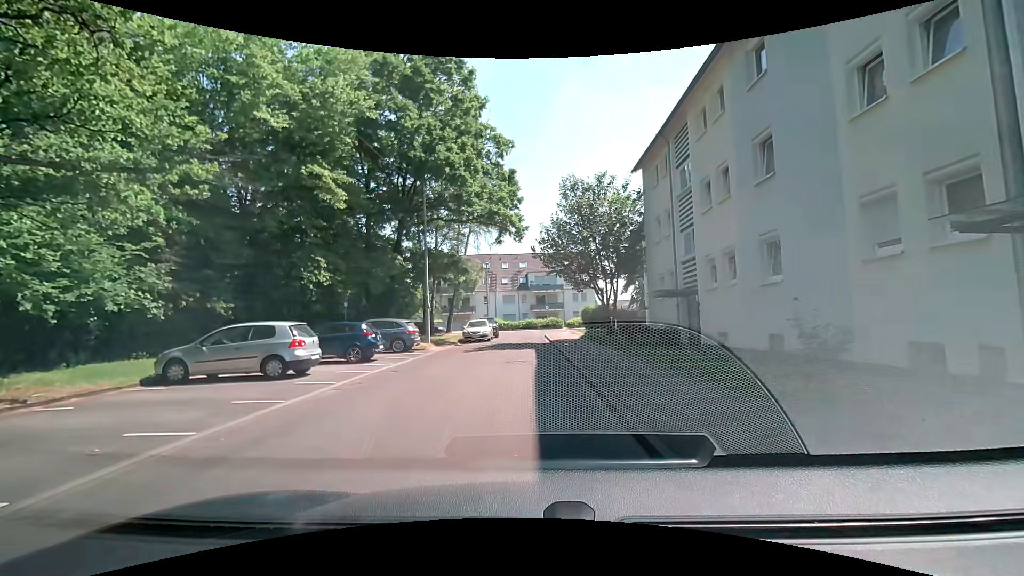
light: Day
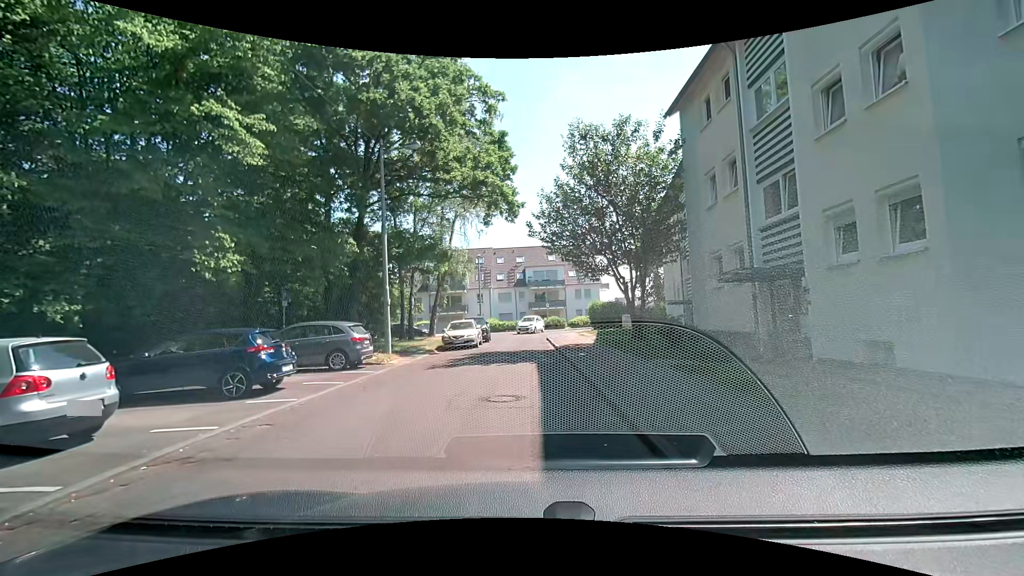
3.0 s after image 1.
(0.0, +6.8) m; -2°
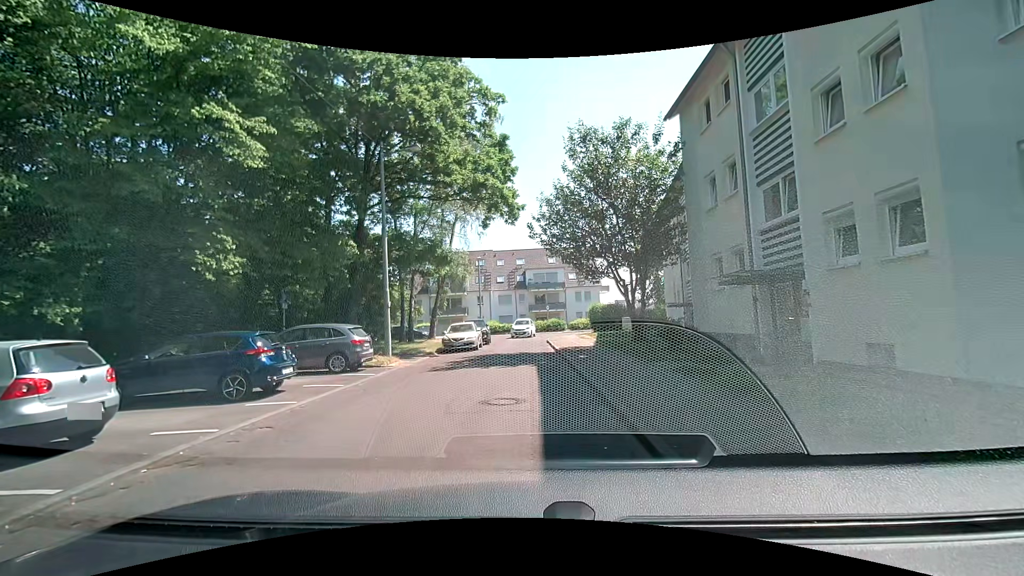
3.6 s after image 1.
(0.0, +0.1) m; 0°
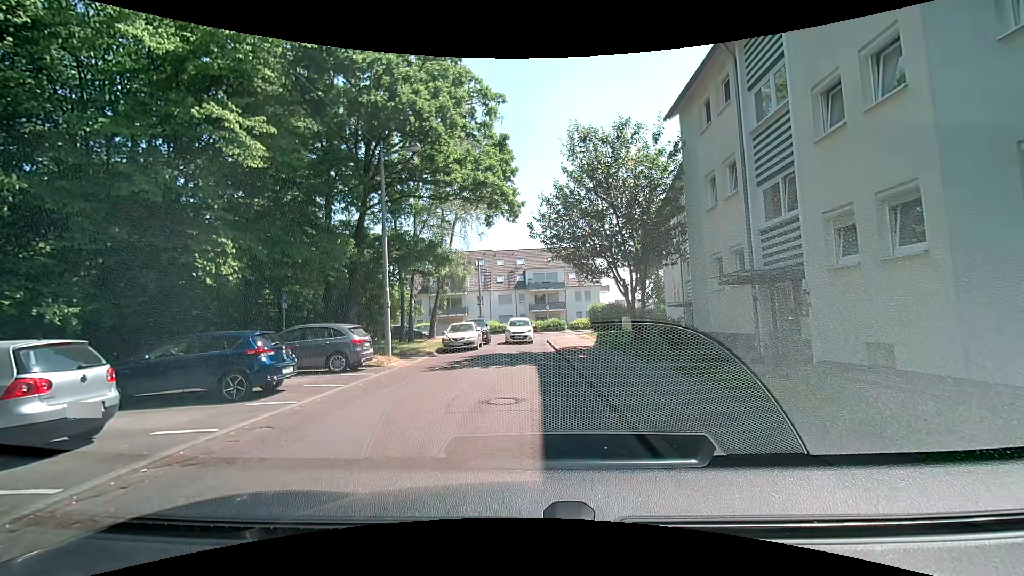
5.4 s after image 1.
(0.0, 0.0) m; 0°
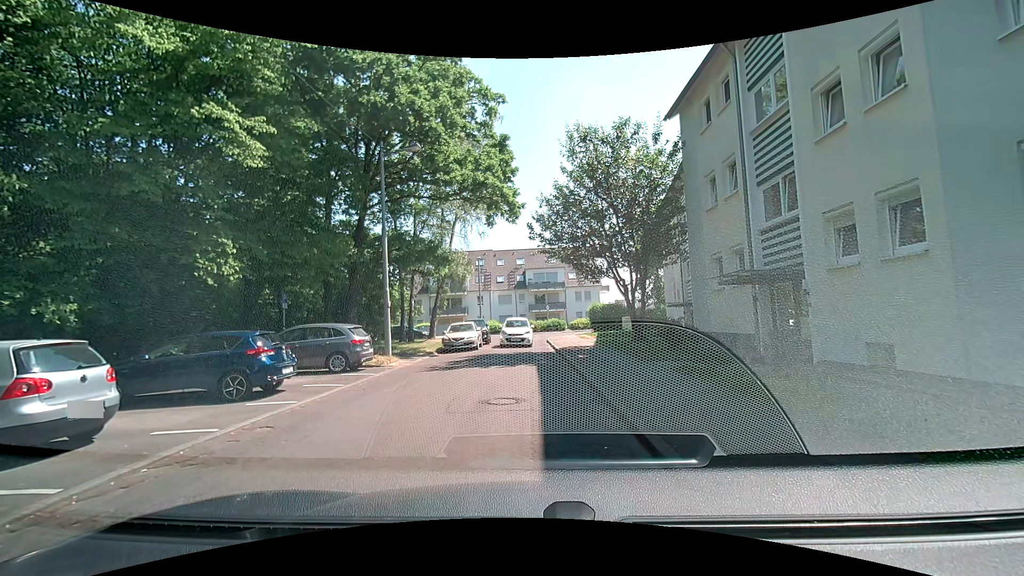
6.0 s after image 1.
(0.0, 0.0) m; 0°
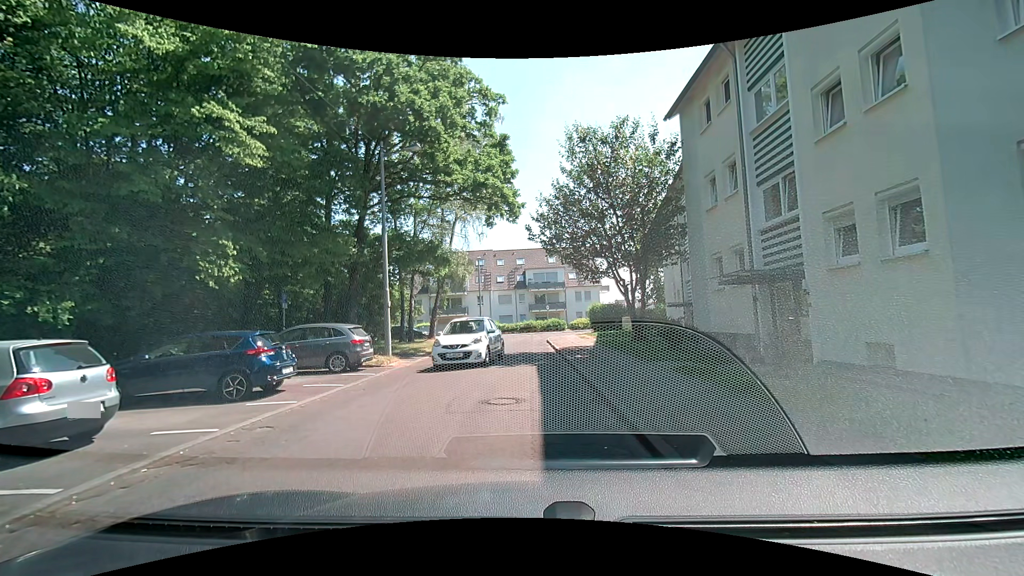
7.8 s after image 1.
(0.0, 0.0) m; 0°
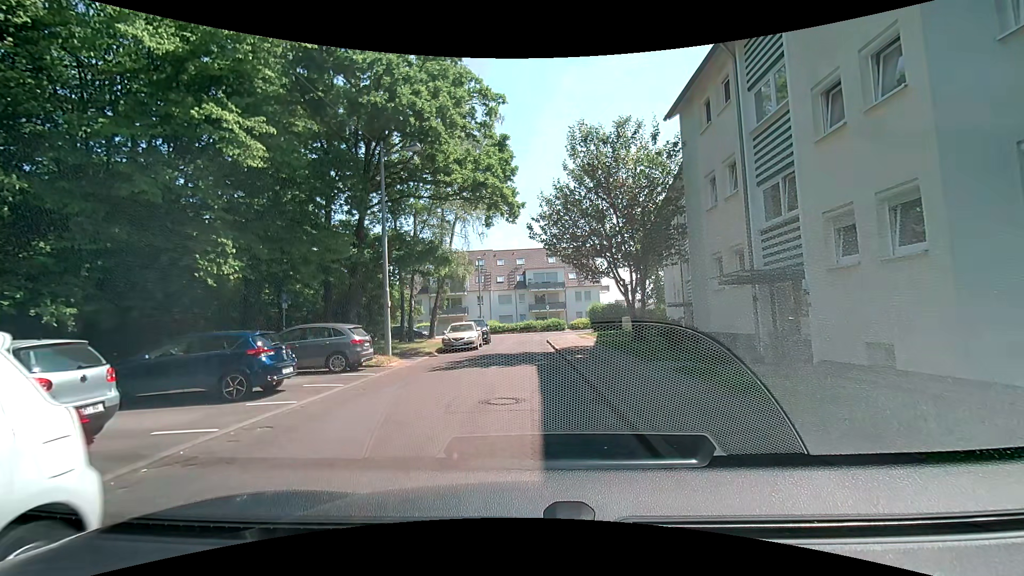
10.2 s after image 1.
(0.0, 0.0) m; 0°
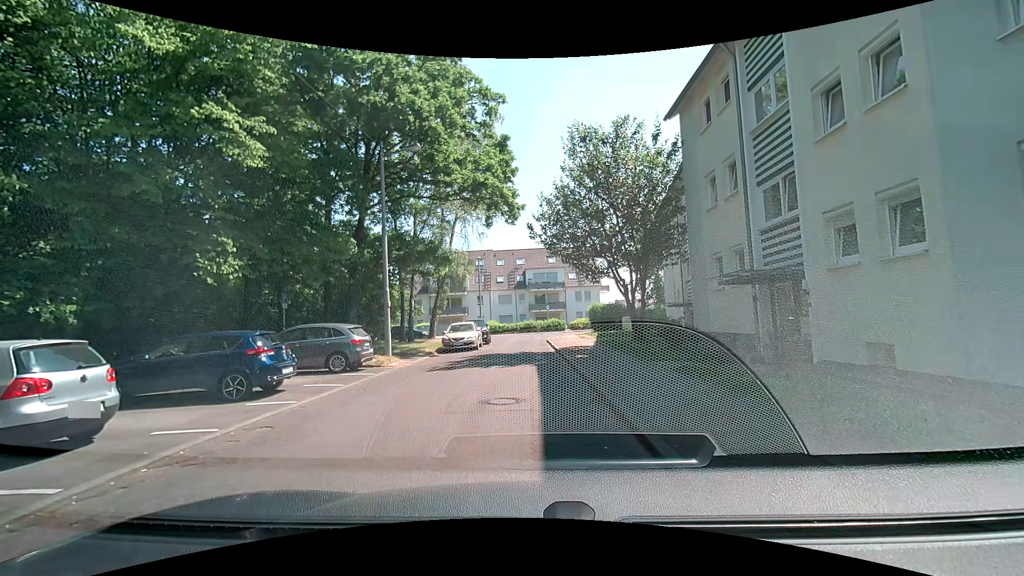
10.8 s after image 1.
(0.0, 0.0) m; 0°
